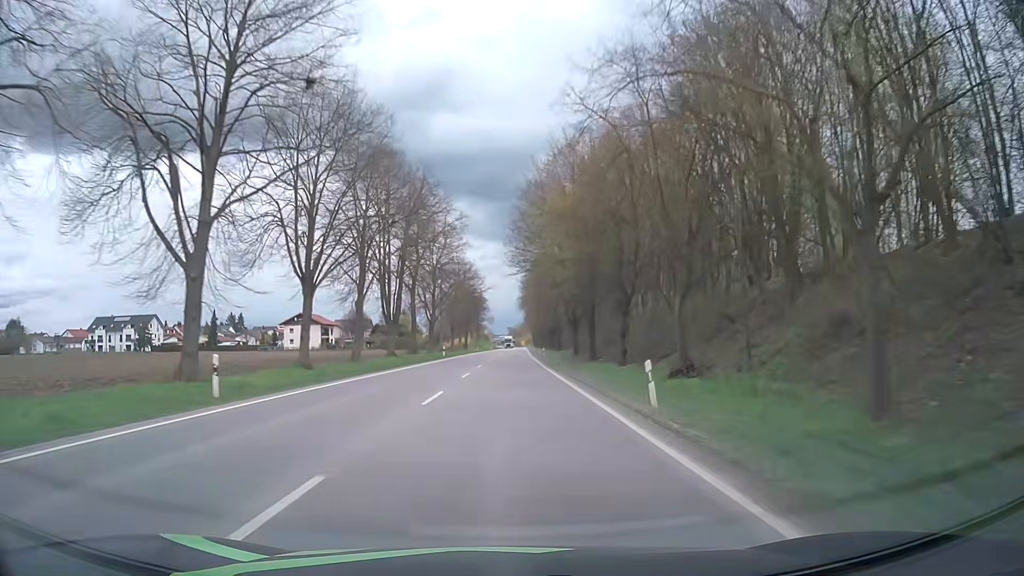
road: primary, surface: asphalt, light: Day
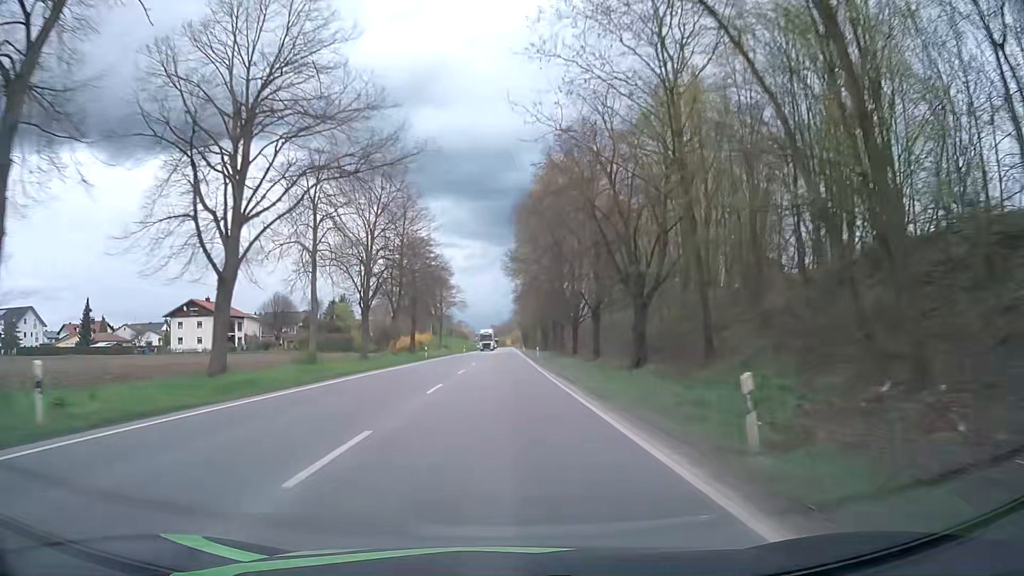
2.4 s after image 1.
(+0.1, +56.3) m; +1°
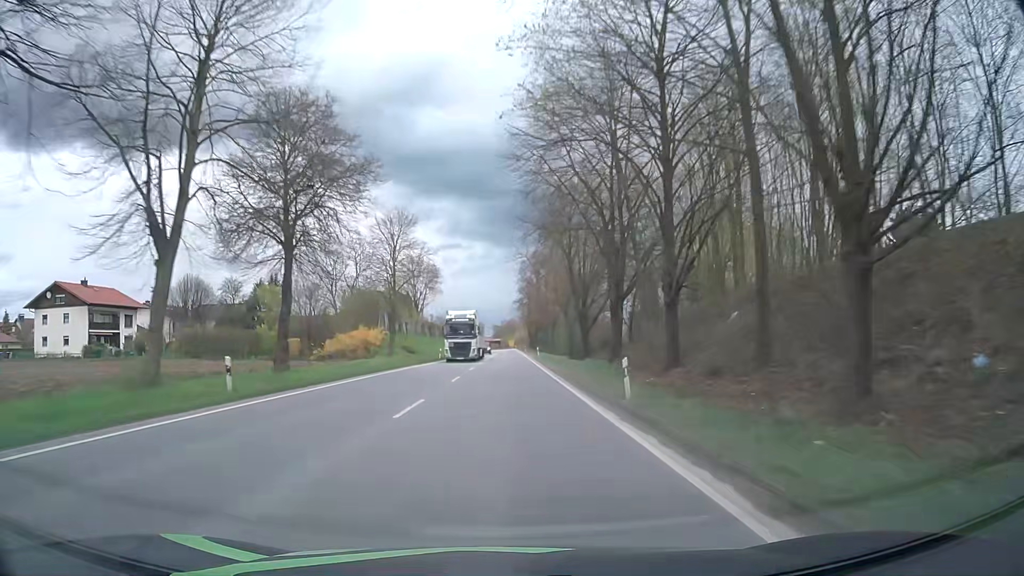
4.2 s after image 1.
(-0.2, +42.2) m; 0°
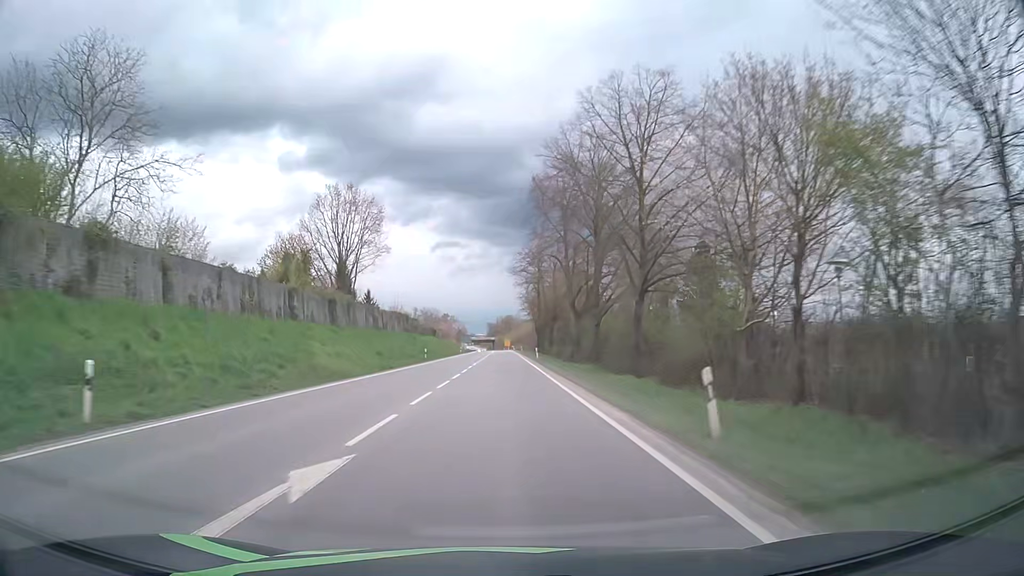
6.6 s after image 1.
(+0.2, +56.3) m; 0°
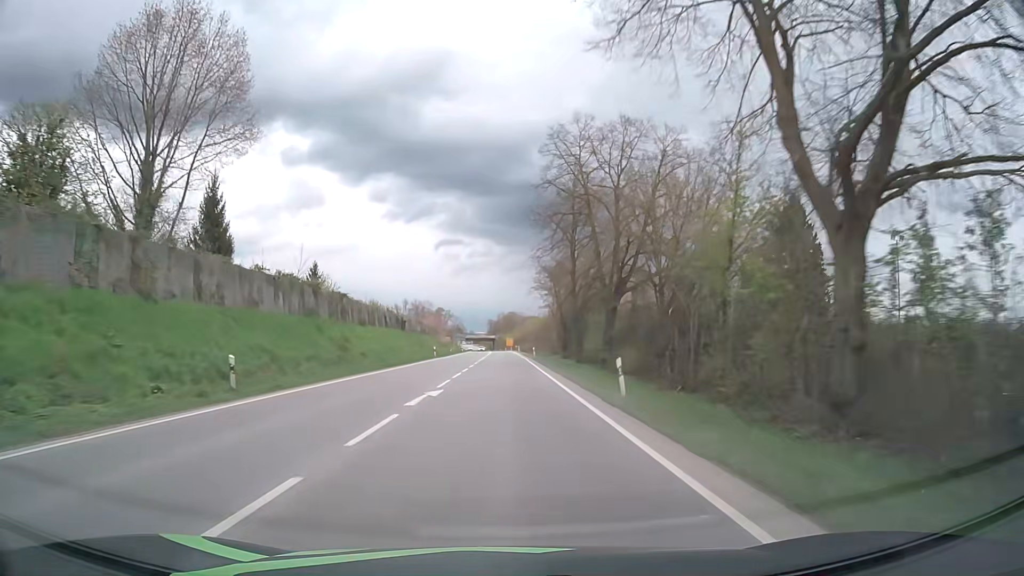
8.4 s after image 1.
(-0.1, +42.2) m; 0°
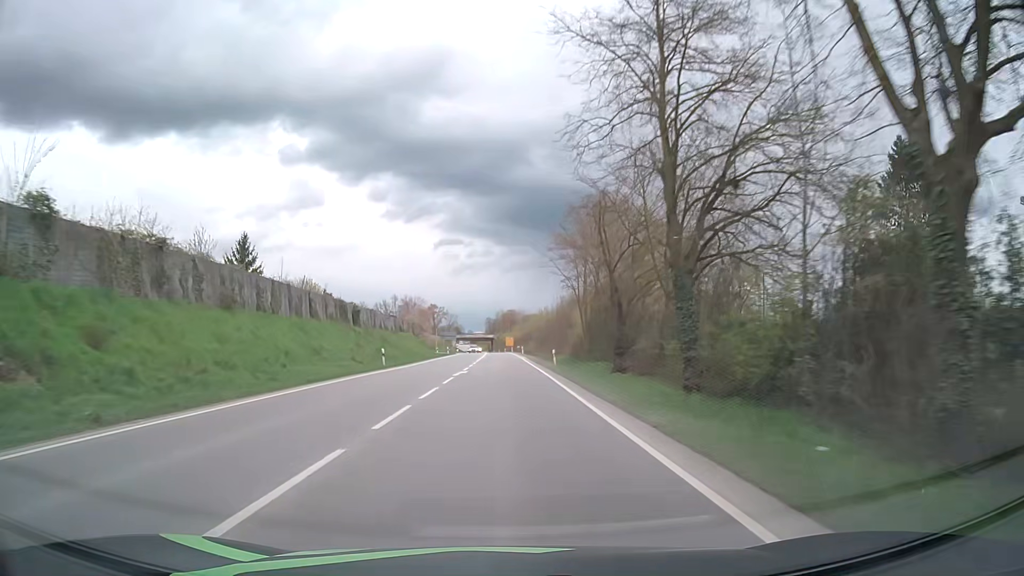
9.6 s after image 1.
(0.0, +28.1) m; 0°
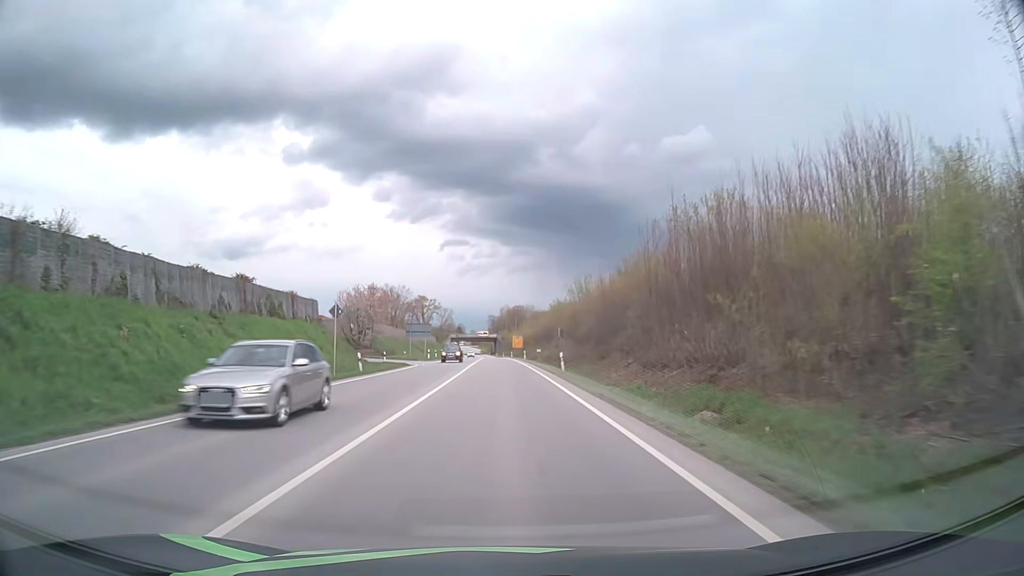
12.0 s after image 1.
(-0.3, +56.2) m; -1°
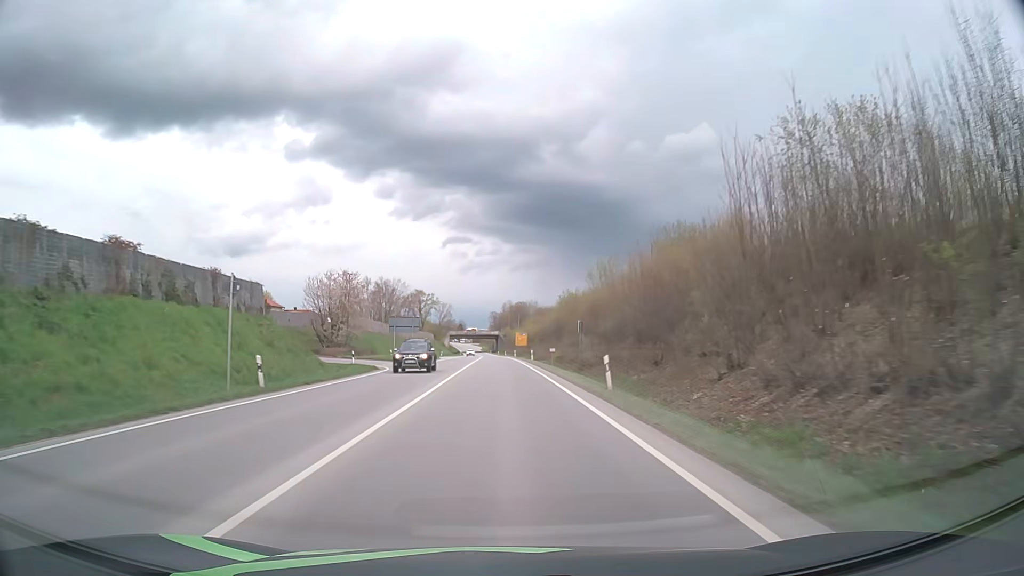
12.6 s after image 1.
(0.0, +14.1) m; 0°
(0, +10) (0, +20) (0, +30) (0, +40) (0, +50) (-1, +60) (-1, +70) (-1, +80) (-1, +90) (-2, +100) m
